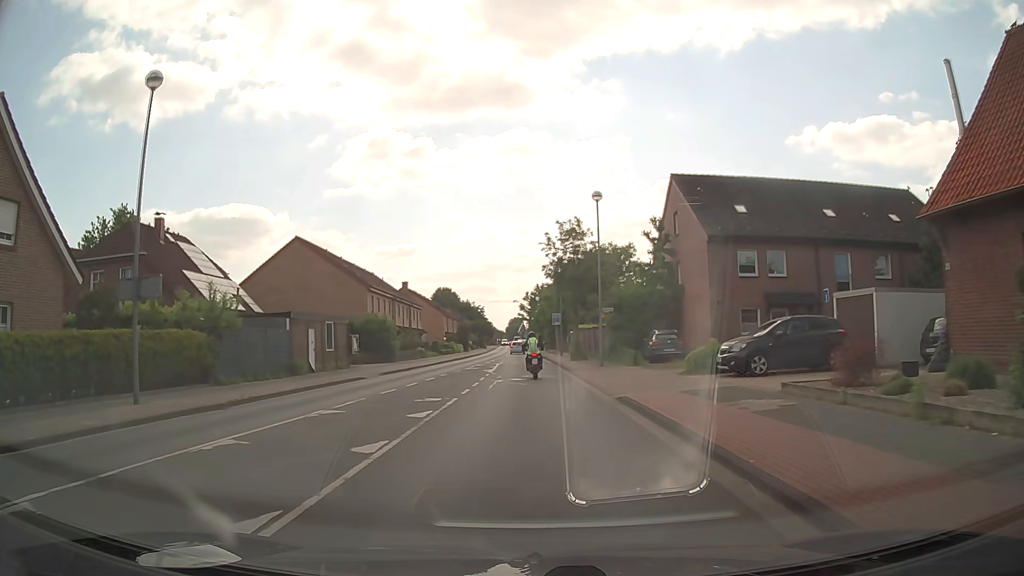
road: tertiary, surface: asphalt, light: Day
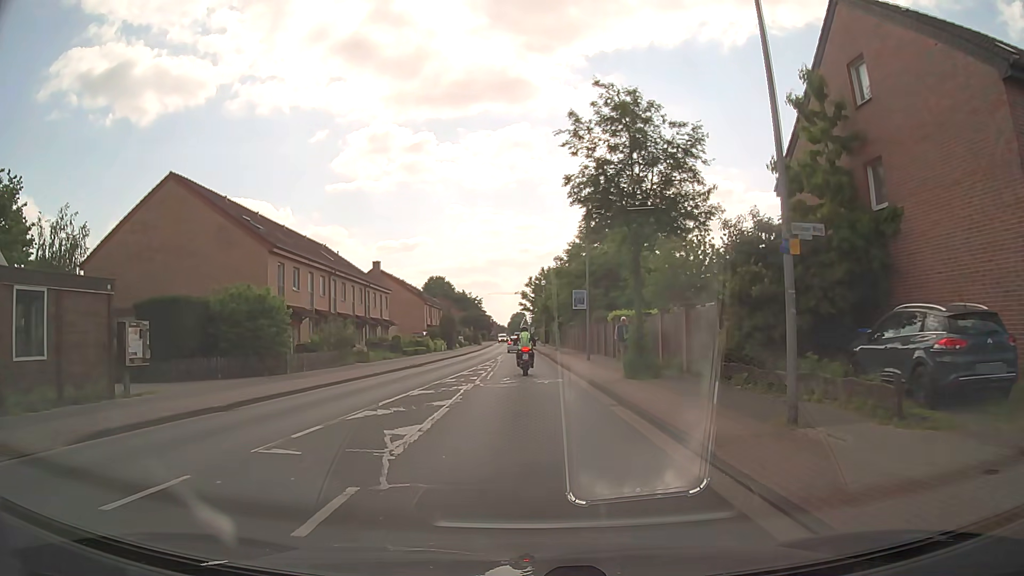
(0.0, +21.9) m; 0°
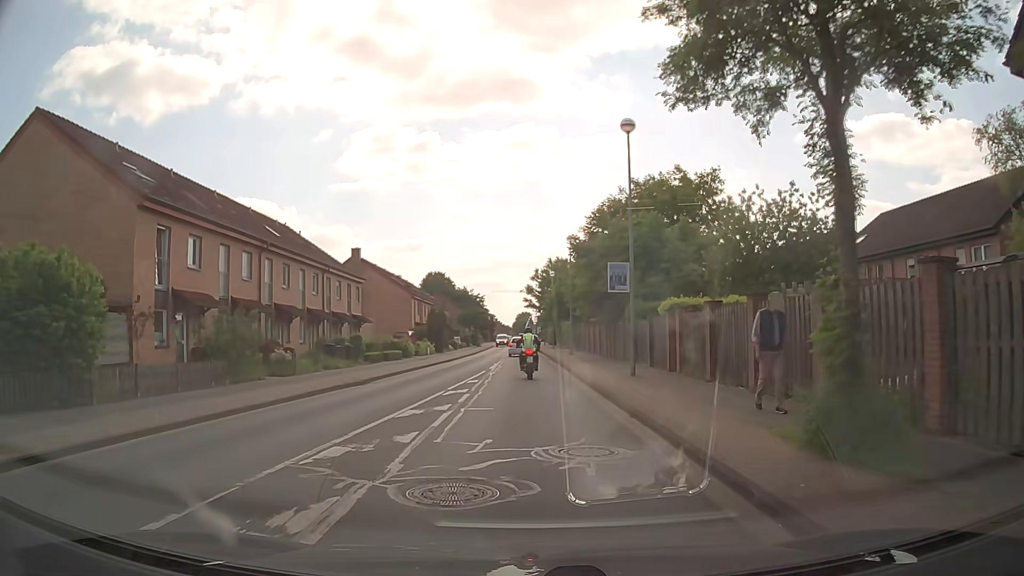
(0.0, +12.6) m; 0°
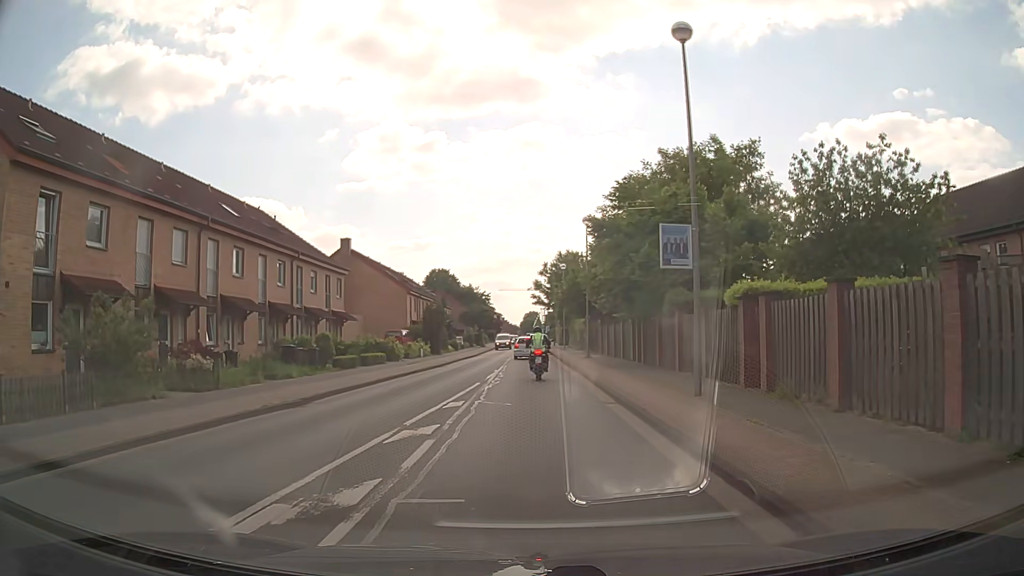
(-0.1, +7.0) m; 0°
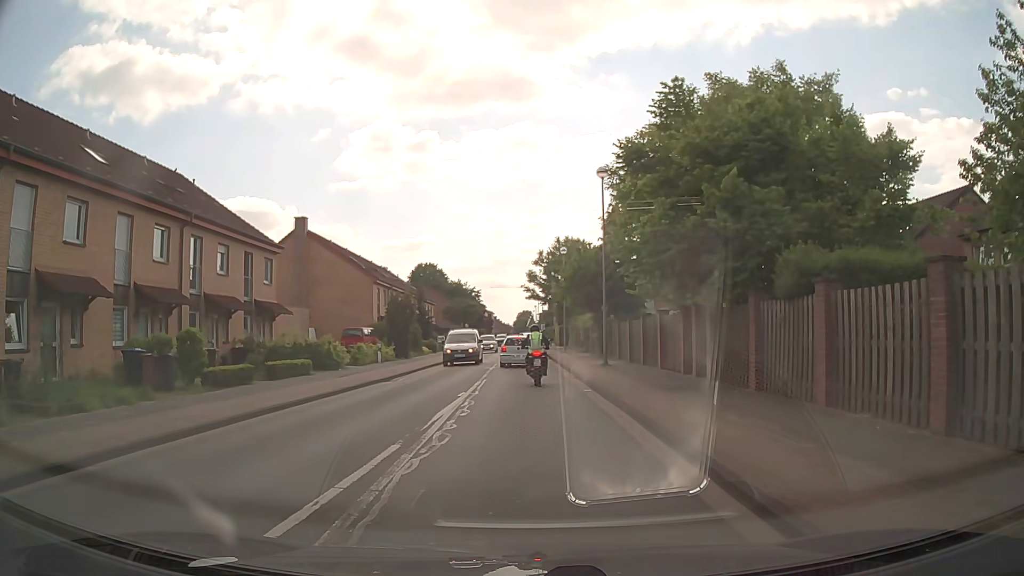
(-0.1, +11.4) m; 0°
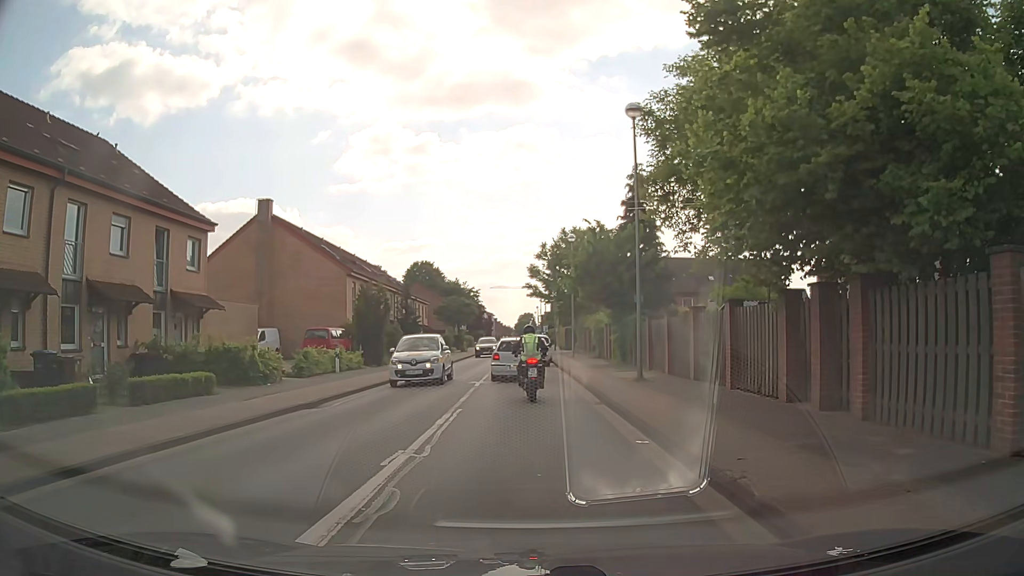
(0.0, +8.0) m; 0°
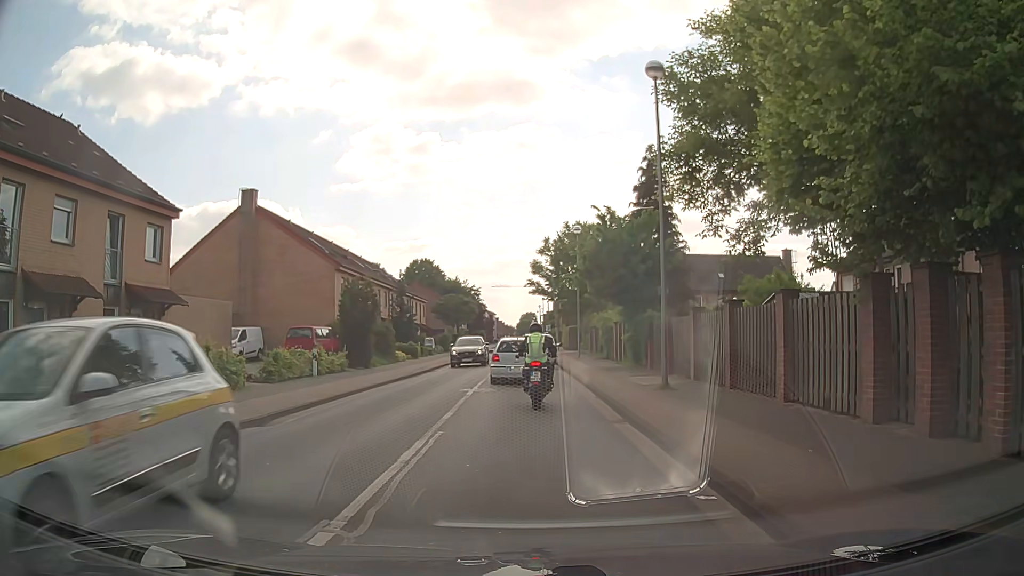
(0.0, +3.2) m; -2°
(0, +10) (0, +20) (-1, +30) (-2, +40) (-2, +50) (-1, +60) (0, +70) (+1, +80) (+1, +90) (+2, +100) m
